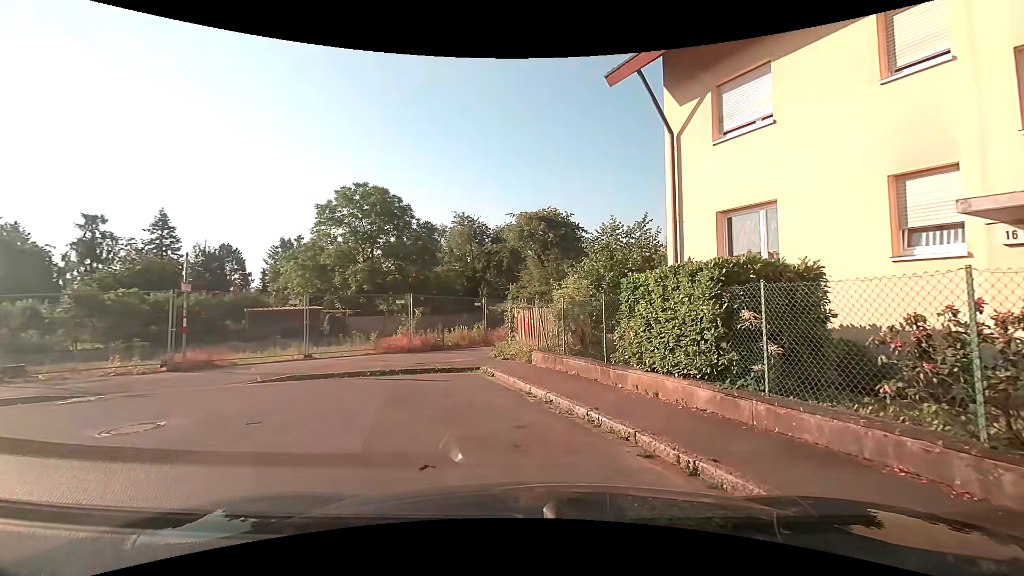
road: residential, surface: asphalt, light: Day
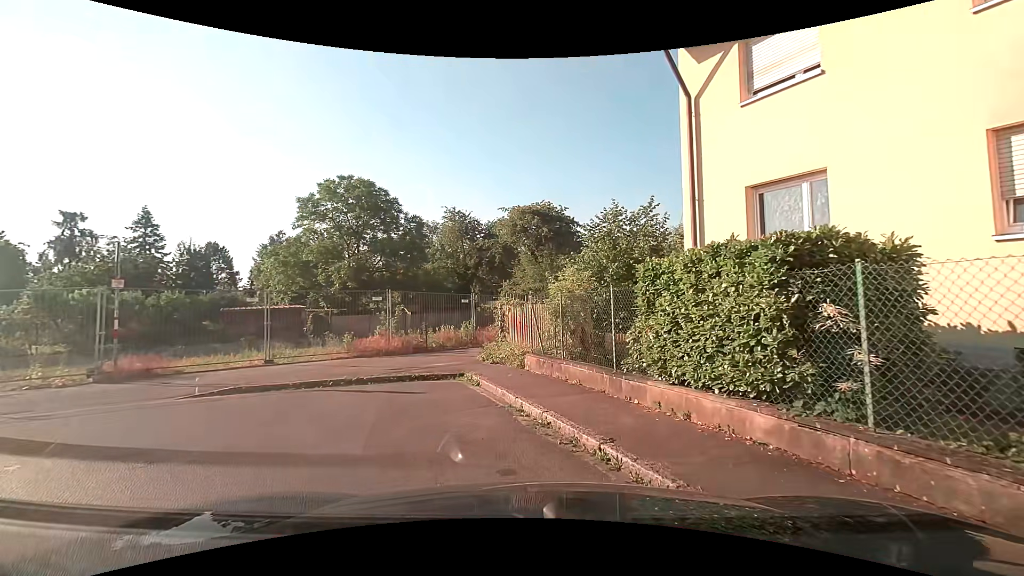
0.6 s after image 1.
(+0.1, +1.8) m; -1°
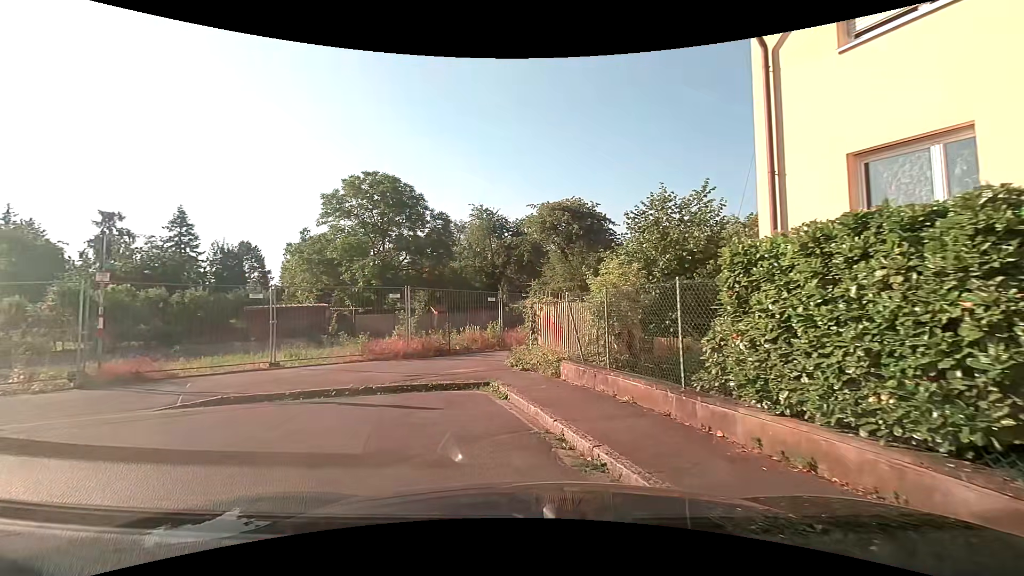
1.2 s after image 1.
(0.0, +1.6) m; -2°
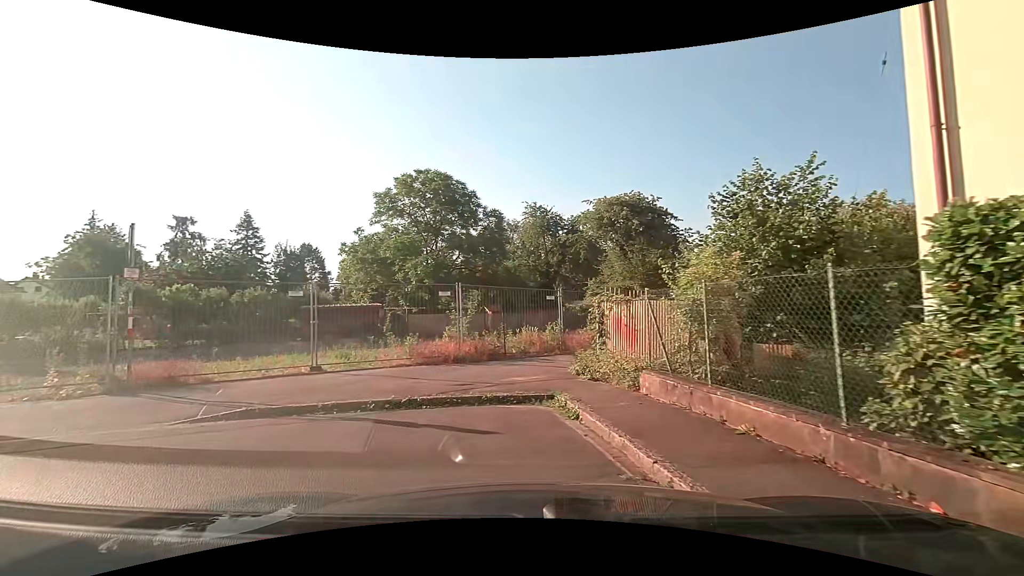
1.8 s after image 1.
(-0.1, +1.5) m; -7°
